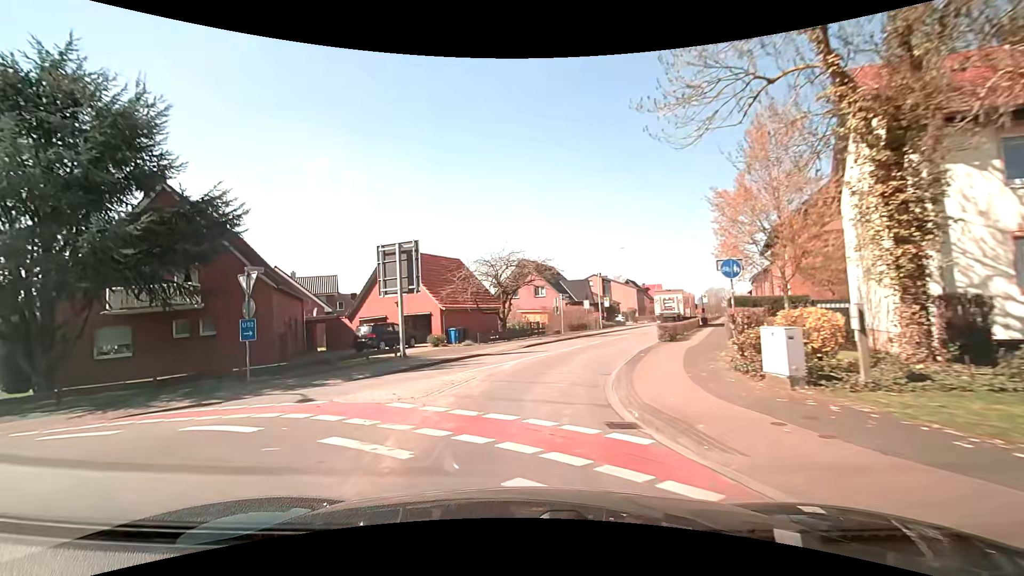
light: Day
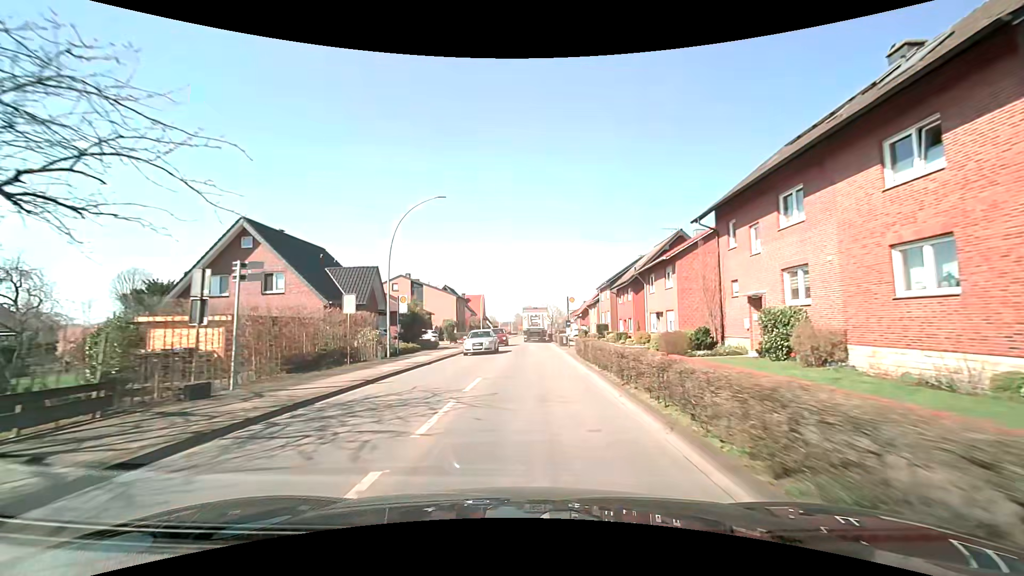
(+5.0, +28.3) m; +20°
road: secondary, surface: asphalt
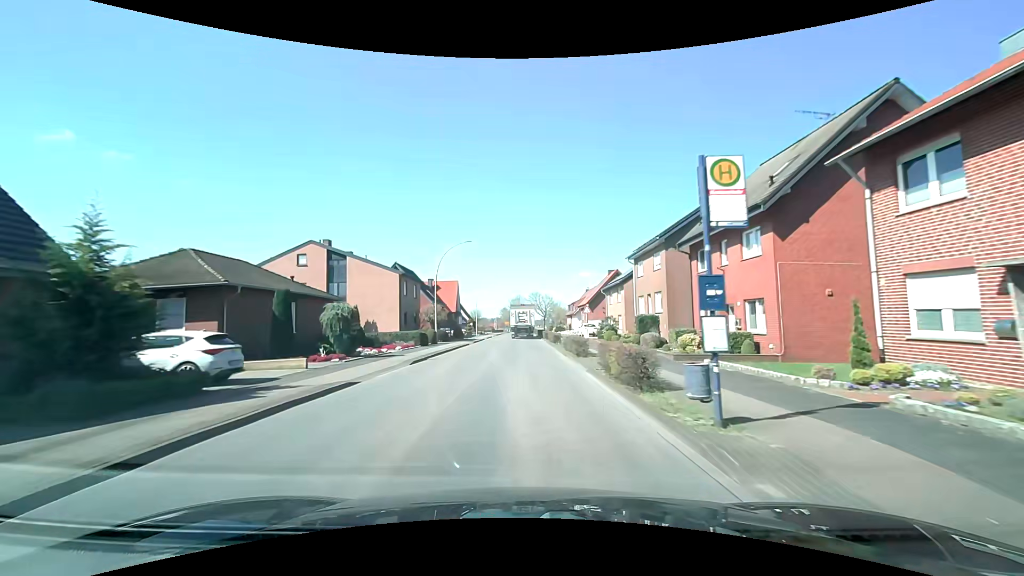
(+0.6, +28.6) m; +2°
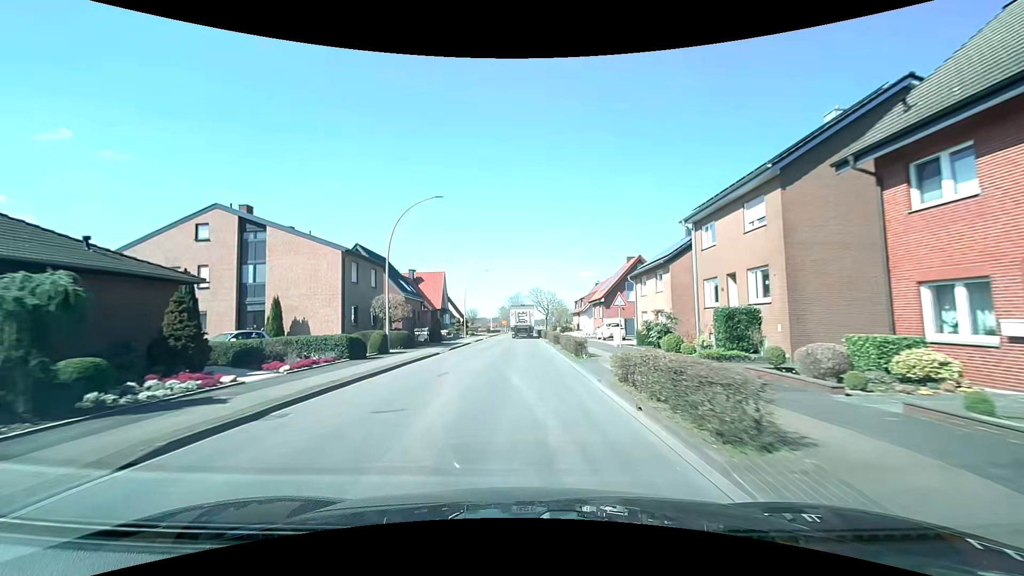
(0.0, +14.9) m; 0°
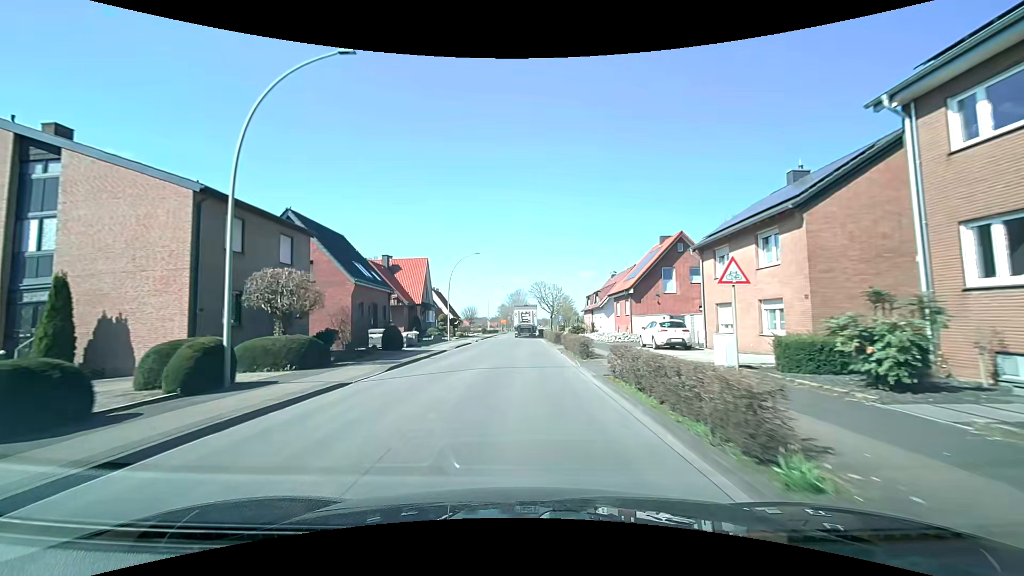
(0.0, +15.1) m; 0°
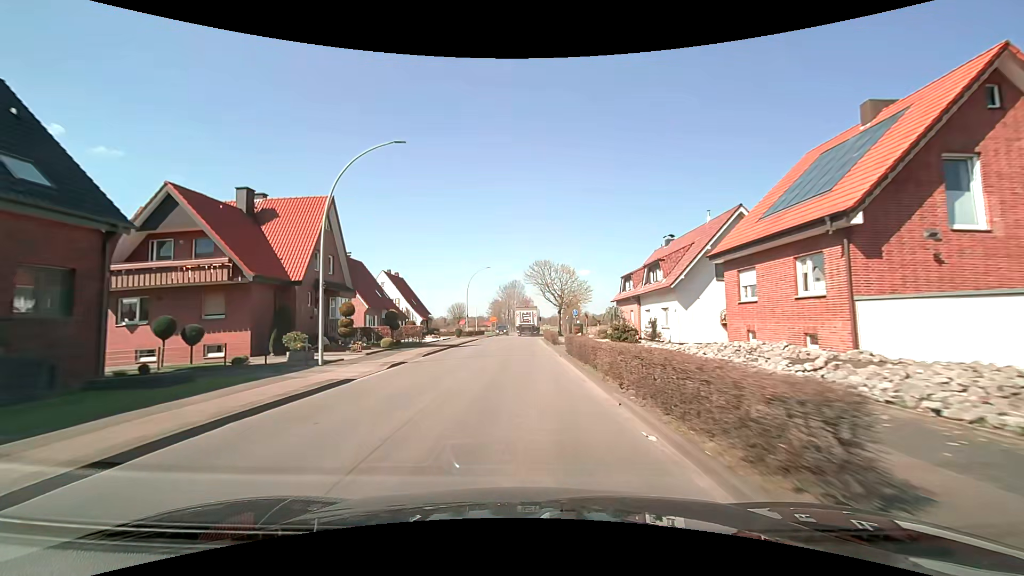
(+0.2, +30.4) m; +1°
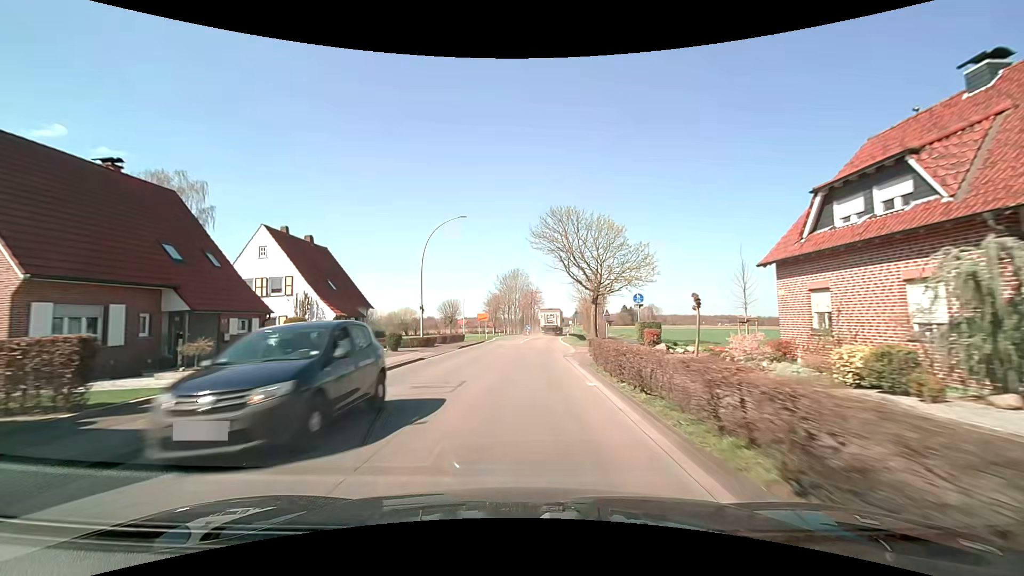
(-0.1, +30.6) m; -1°
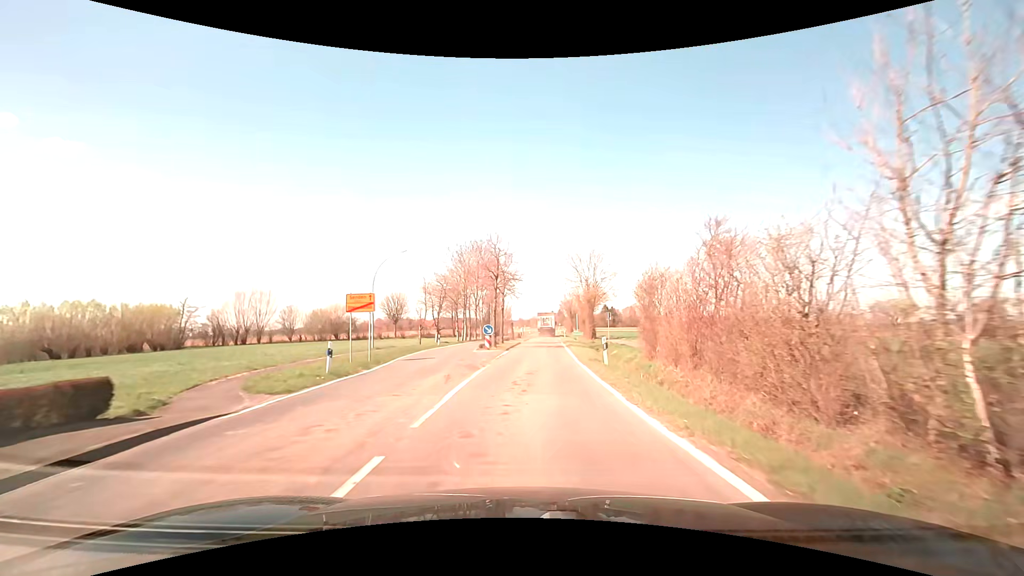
(+1.0, +38.6) m; +3°
(0, +10) (0, +20) (+1, +30) (+1, +40) (+2, +50) (+2, +60) (+3, +70) (+4, +80) (+4, +90) (+5, +100) m
